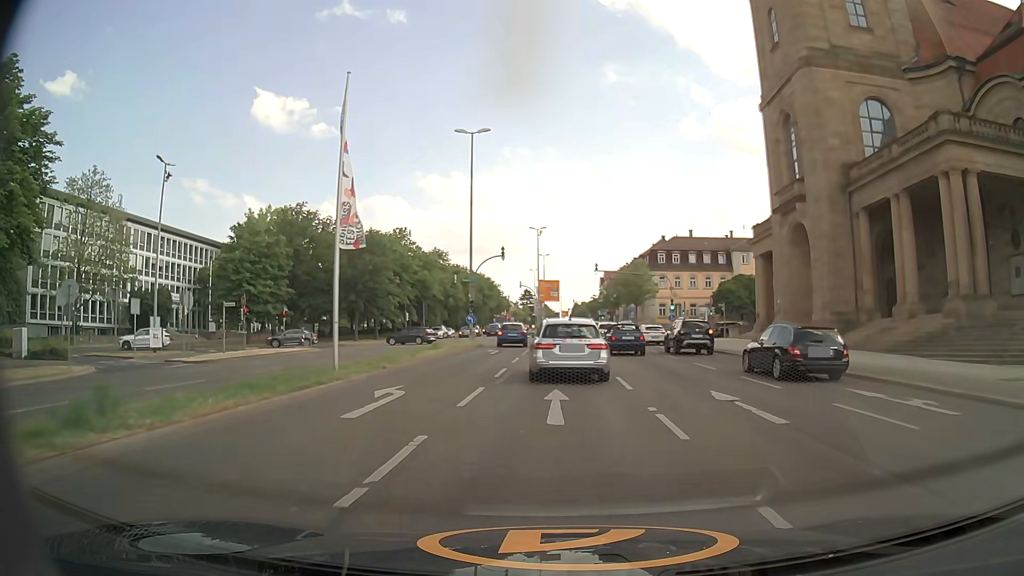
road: primary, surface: asphalt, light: Day
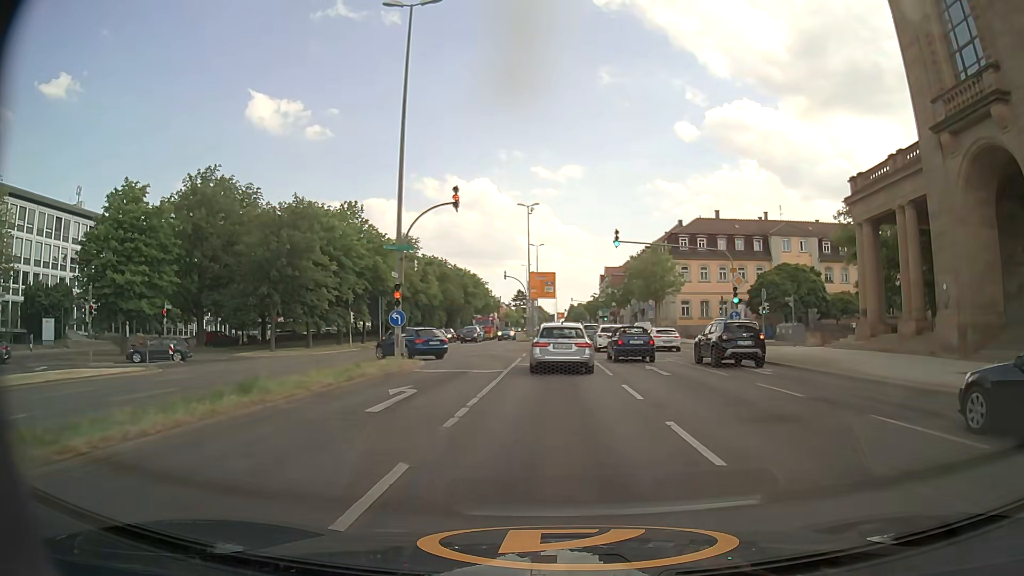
(-0.2, +20.0) m; 0°
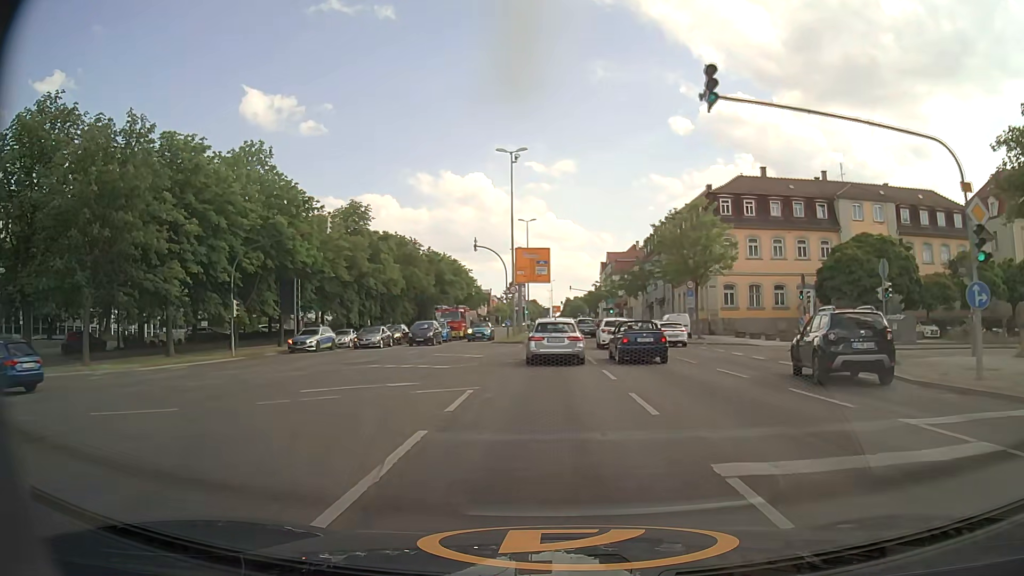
(+0.1, +21.3) m; +1°
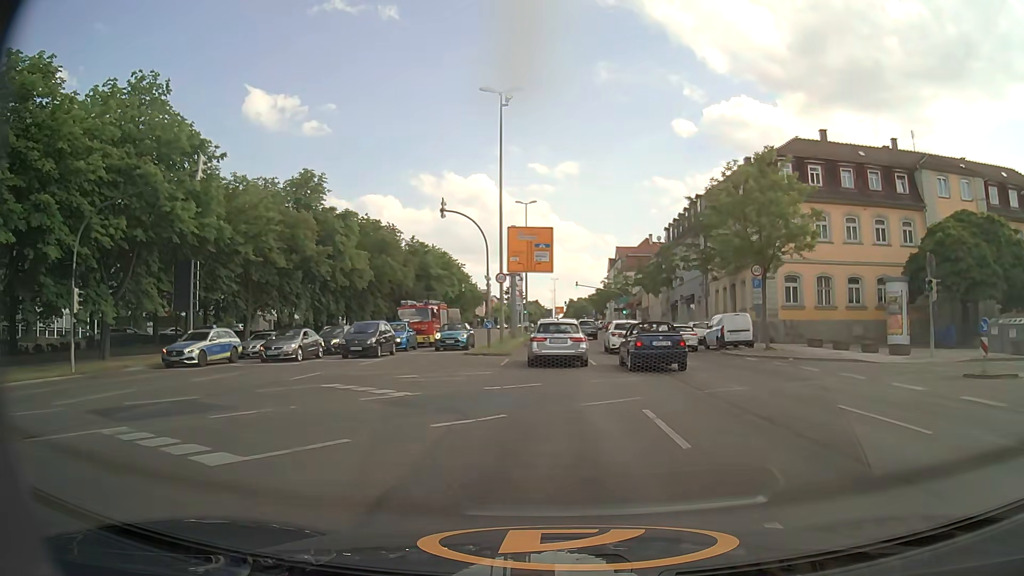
(-0.2, +14.4) m; 0°
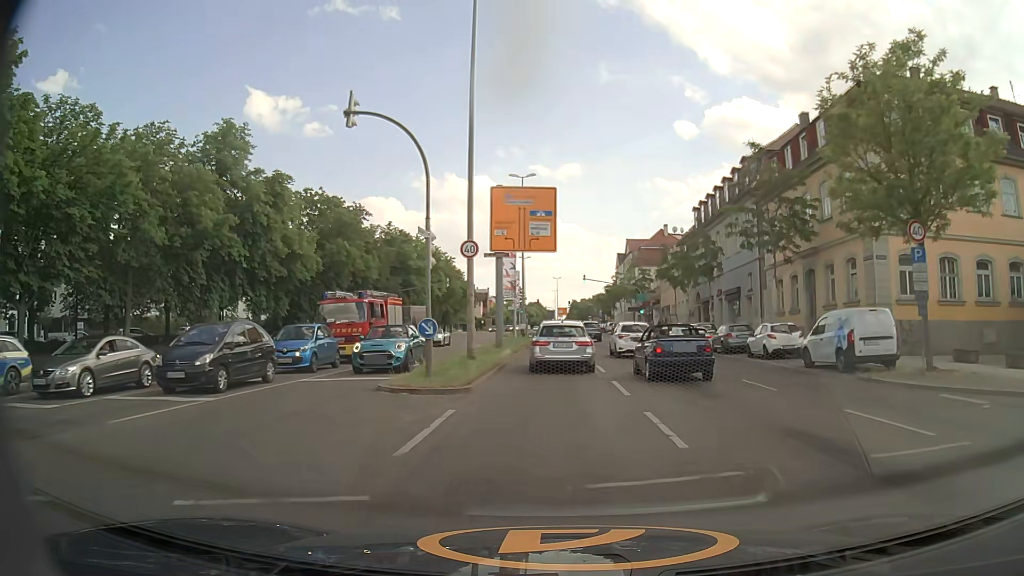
(-0.1, +14.4) m; 0°
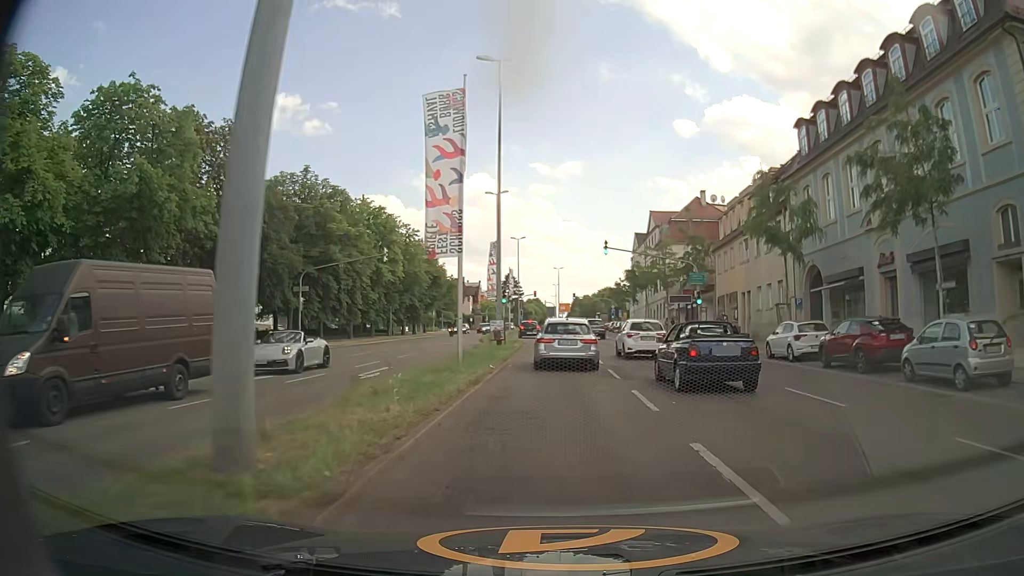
(-0.1, +27.2) m; 0°
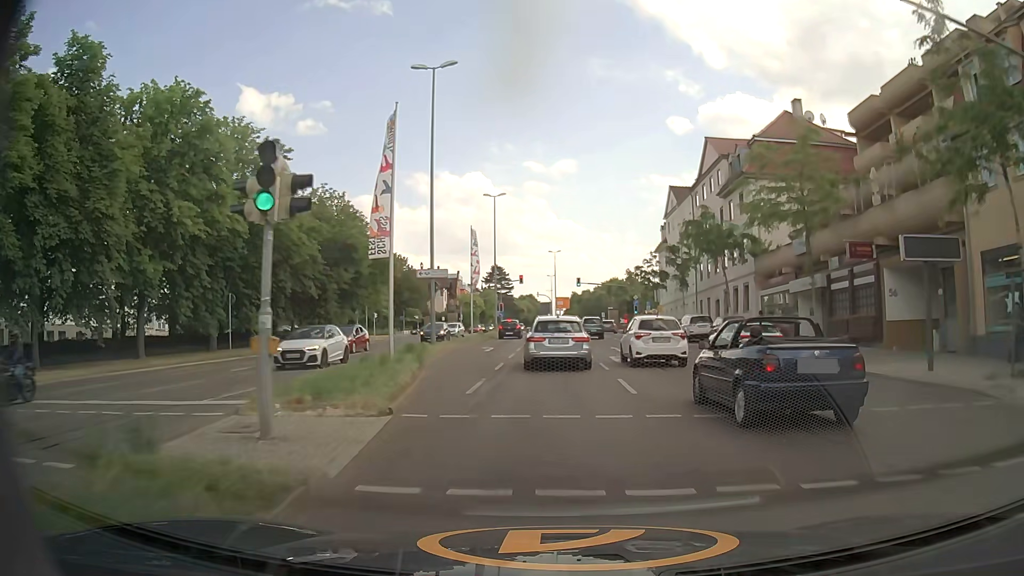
(+0.1, +35.4) m; 0°
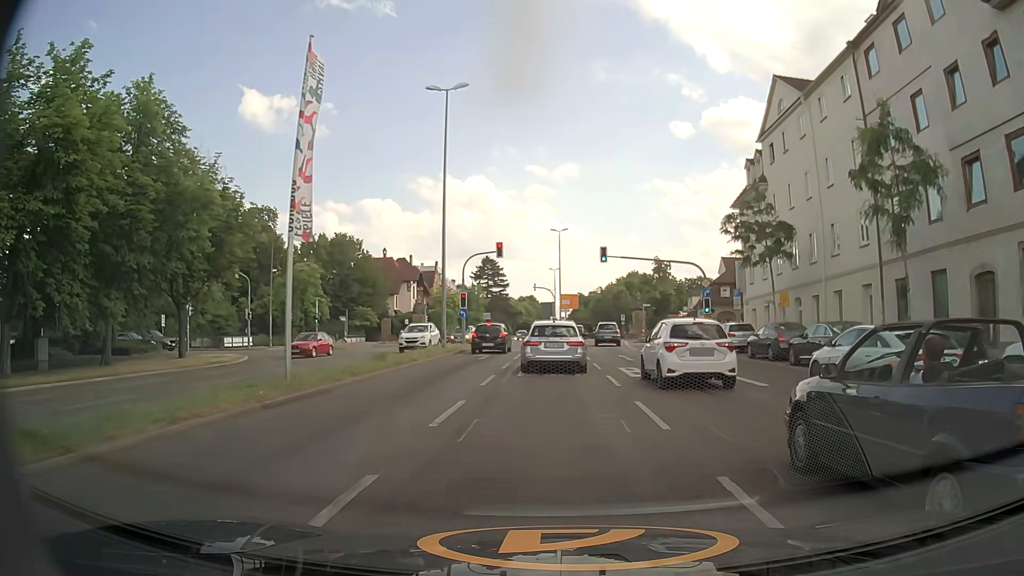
(+0.1, +33.8) m; -1°
(0, +10) (0, +20) (0, +30) (0, +40) (+1, +50) (+2, +60) (+3, +70) (+3, +80) (+4, +90) (+5, +100) m
